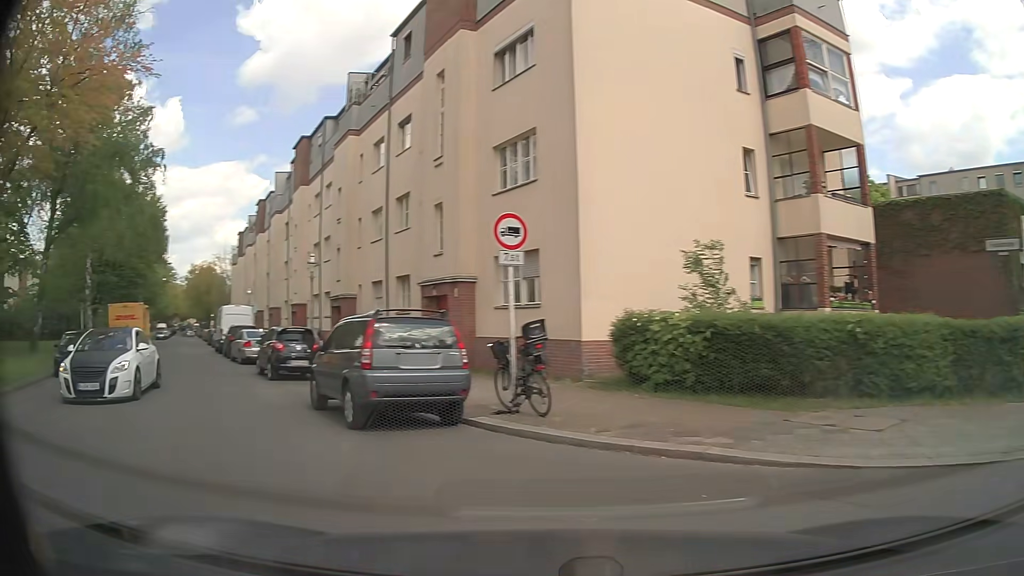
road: residential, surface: asphalt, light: Day
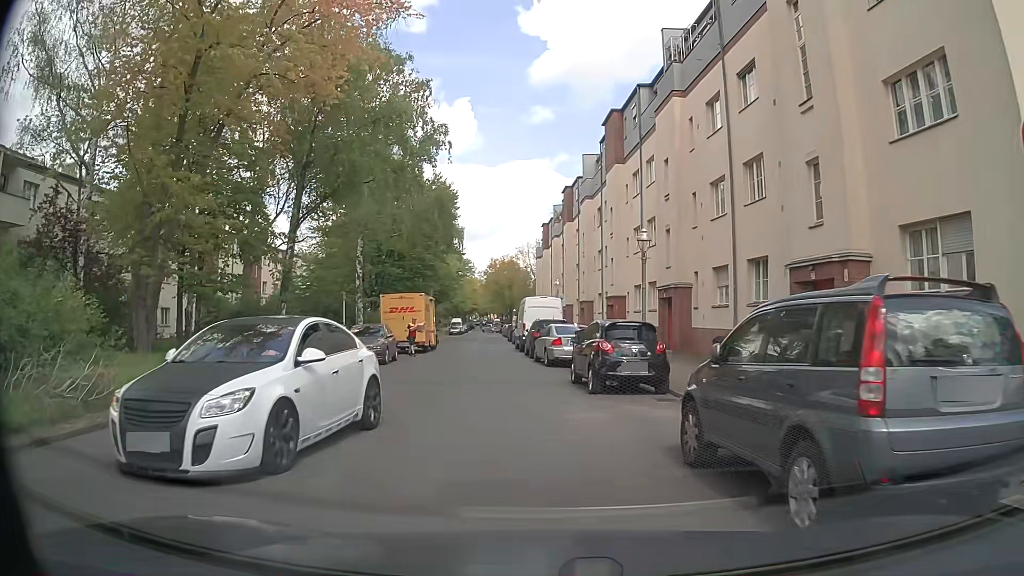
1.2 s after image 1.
(-1.6, +5.4) m; -23°
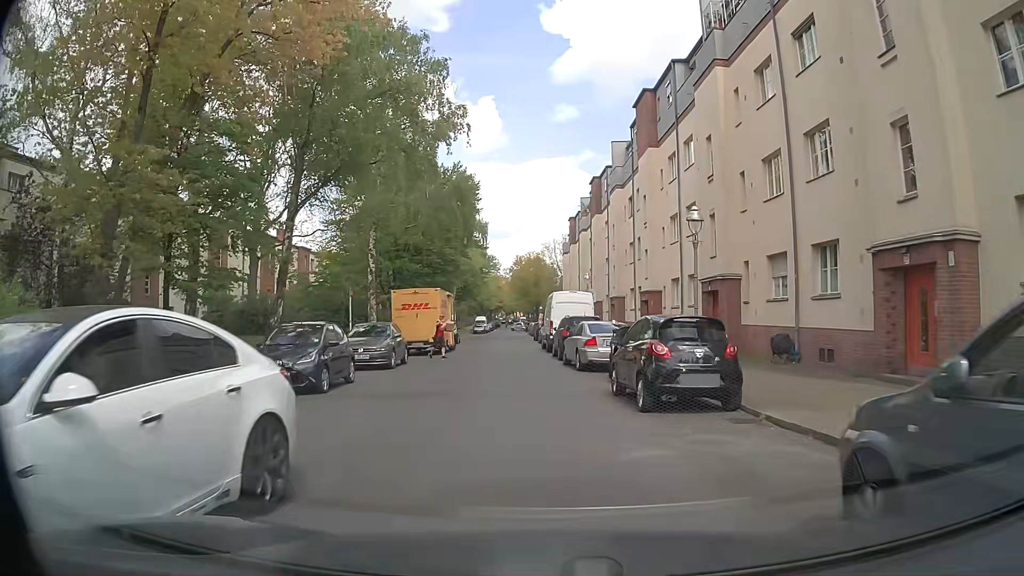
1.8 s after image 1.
(-0.1, +3.3) m; -3°
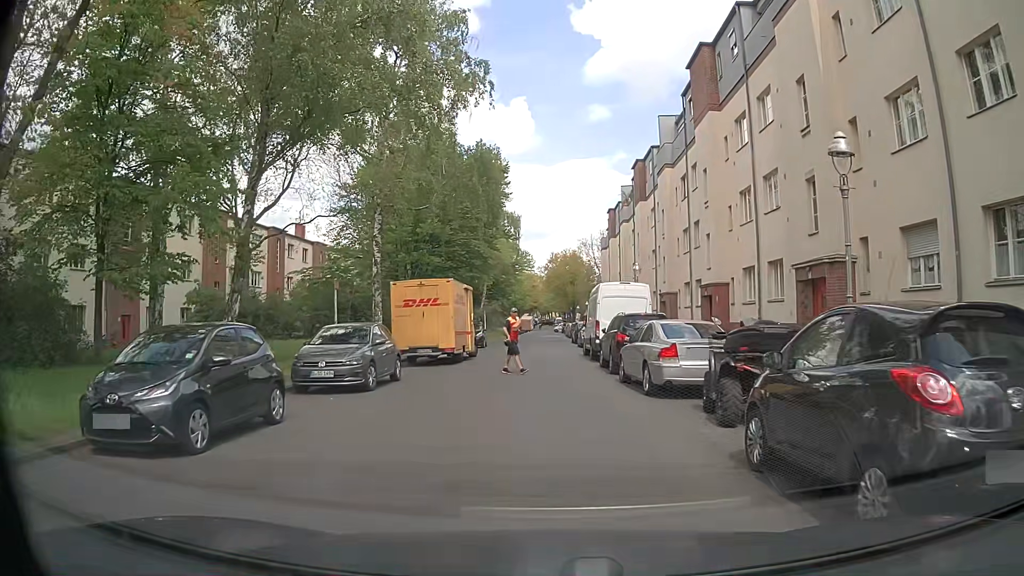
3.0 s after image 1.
(-0.2, +6.6) m; -4°
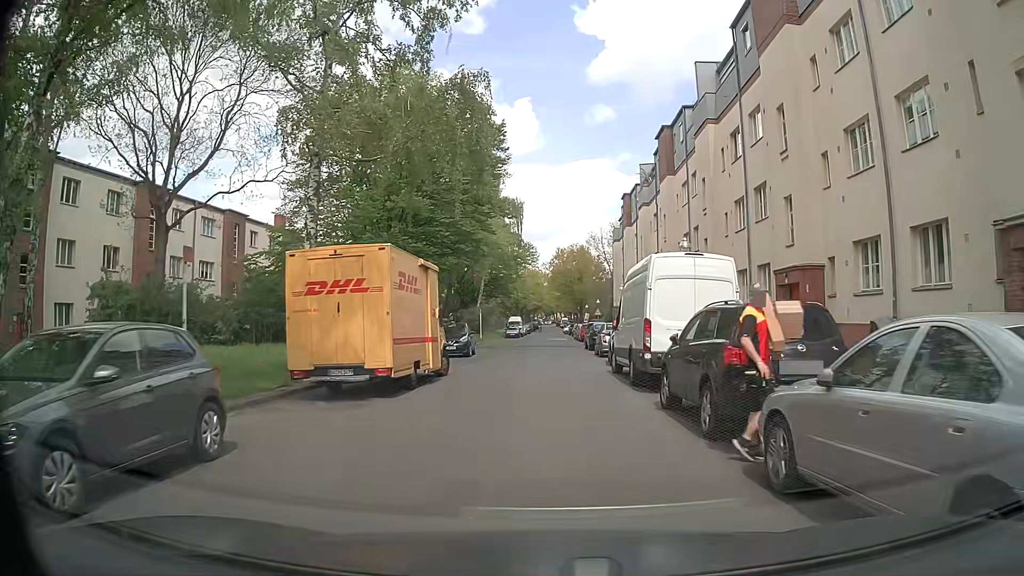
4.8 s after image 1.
(+0.1, +10.1) m; +1°
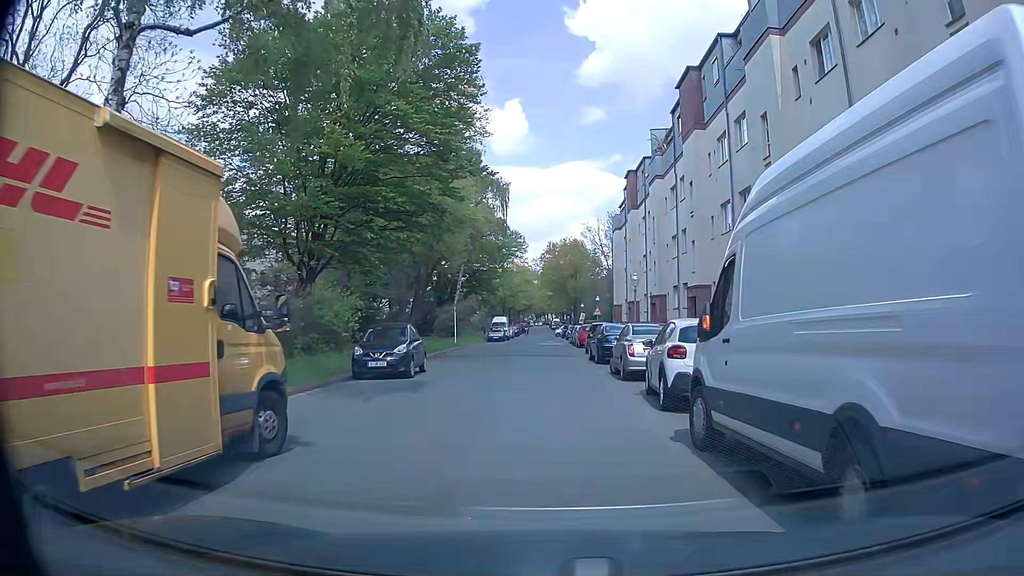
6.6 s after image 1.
(0.0, +11.4) m; 0°
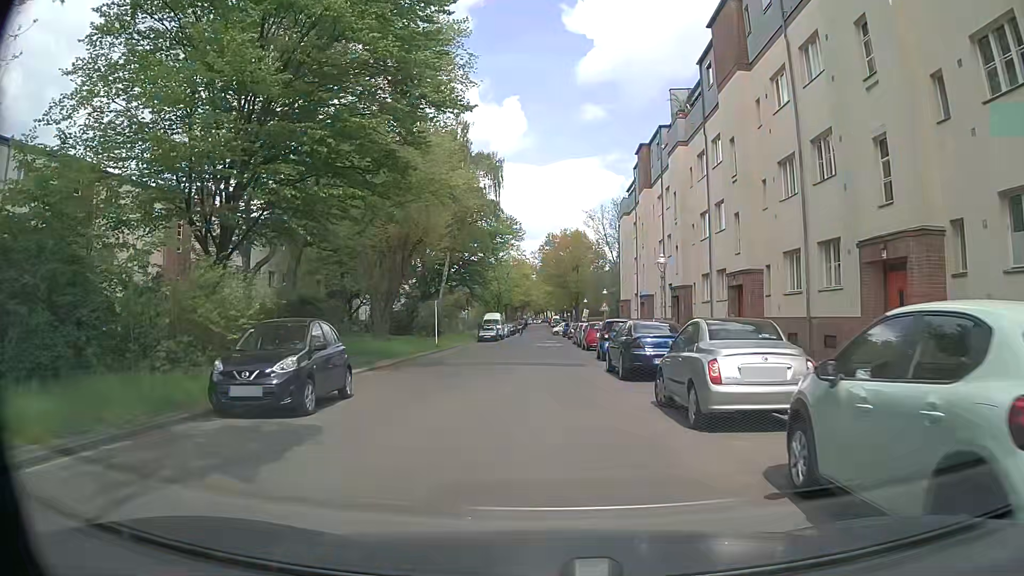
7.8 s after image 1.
(0.0, +8.3) m; 0°
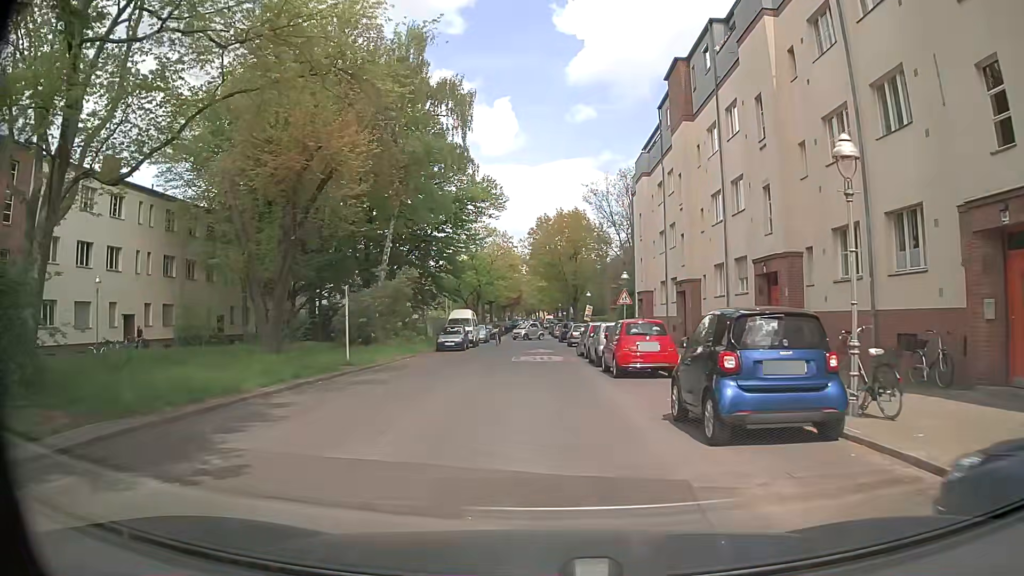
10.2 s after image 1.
(+0.2, +17.4) m; +1°
(0, +10) (0, +20) (0, +30) (0, +40) (0, +50) (0, +60) (0, +70) (0, +80) (0, +90) (0, +100) m
